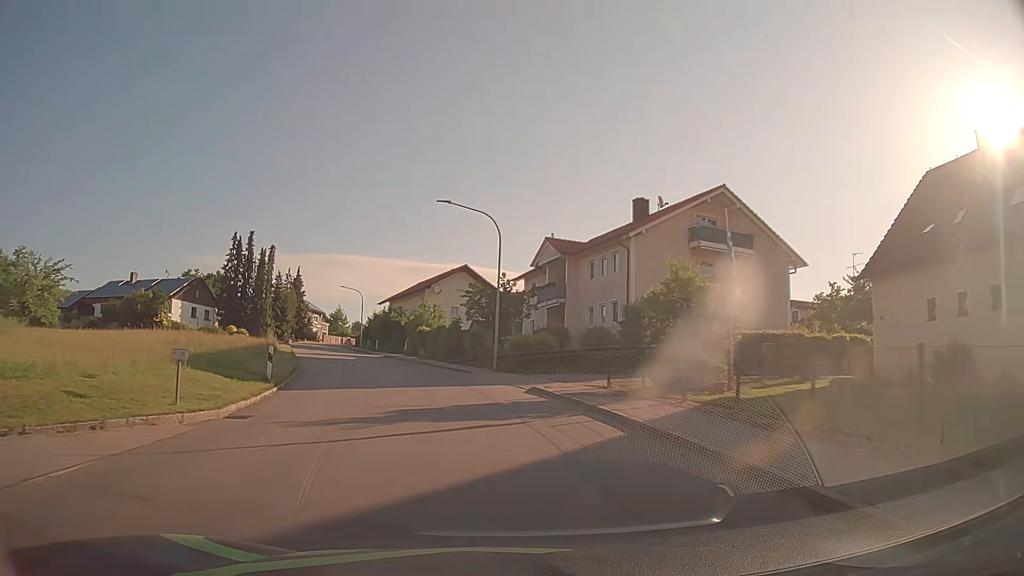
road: tertiary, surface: asphalt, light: Day
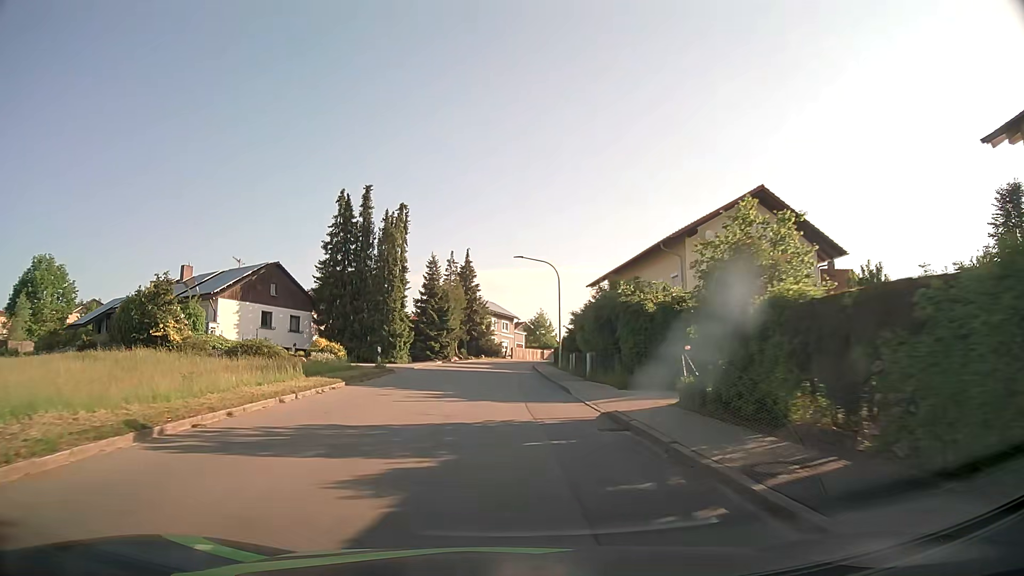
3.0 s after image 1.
(-6.6, +37.1) m; -19°
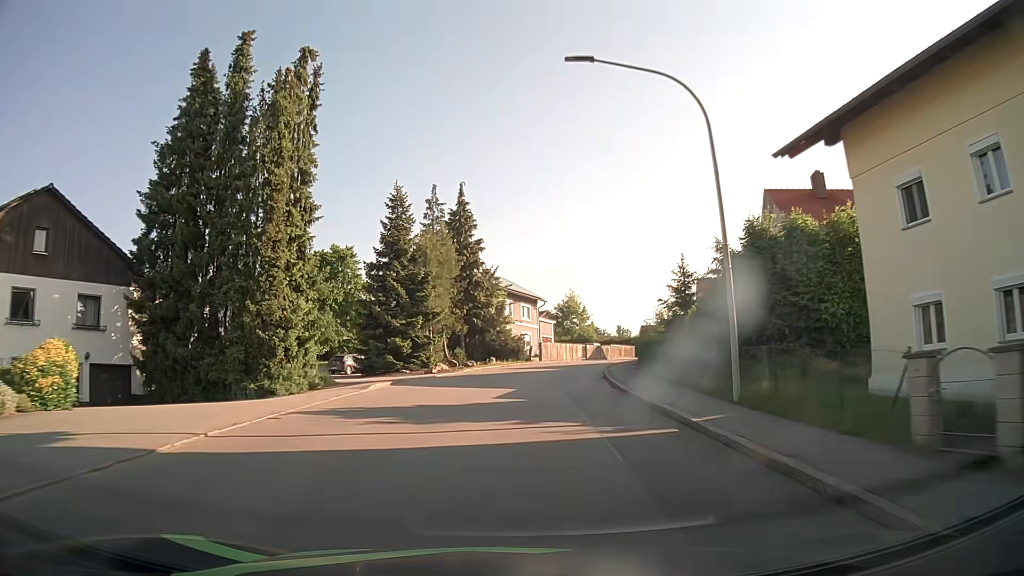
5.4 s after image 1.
(-0.7, +30.5) m; -1°
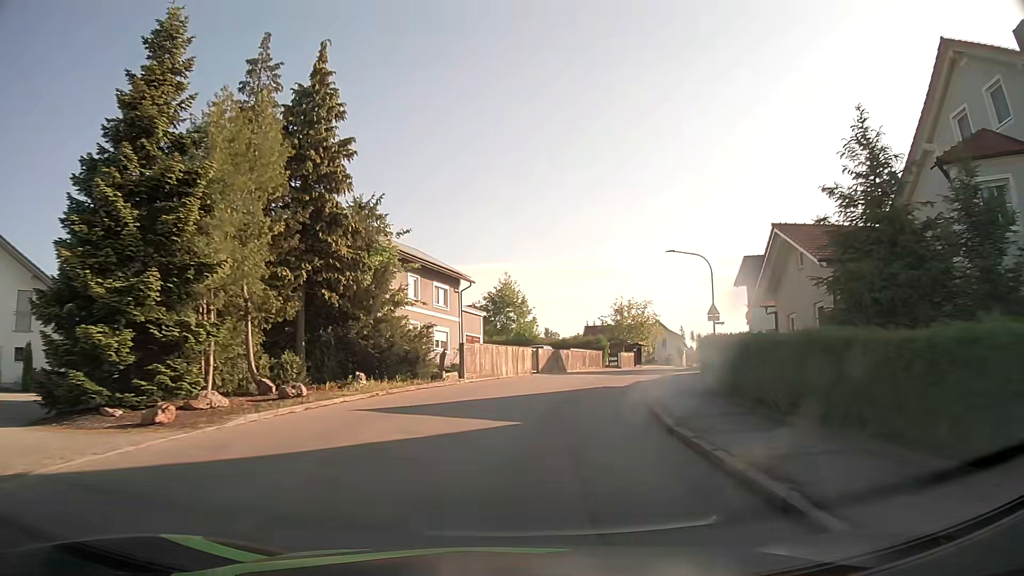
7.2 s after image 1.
(+1.0, +22.9) m; +6°
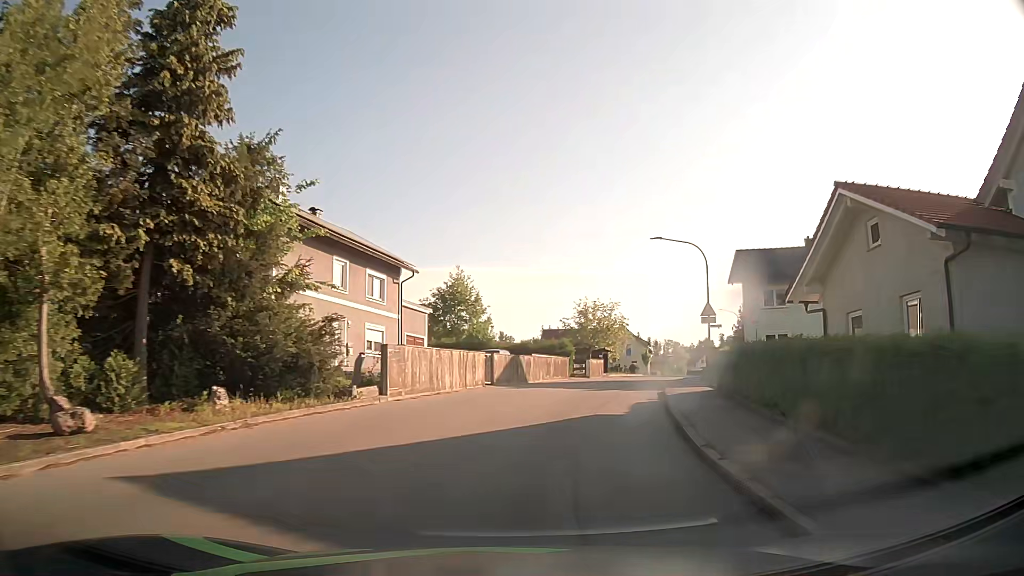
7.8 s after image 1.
(+0.3, +7.6) m; +4°
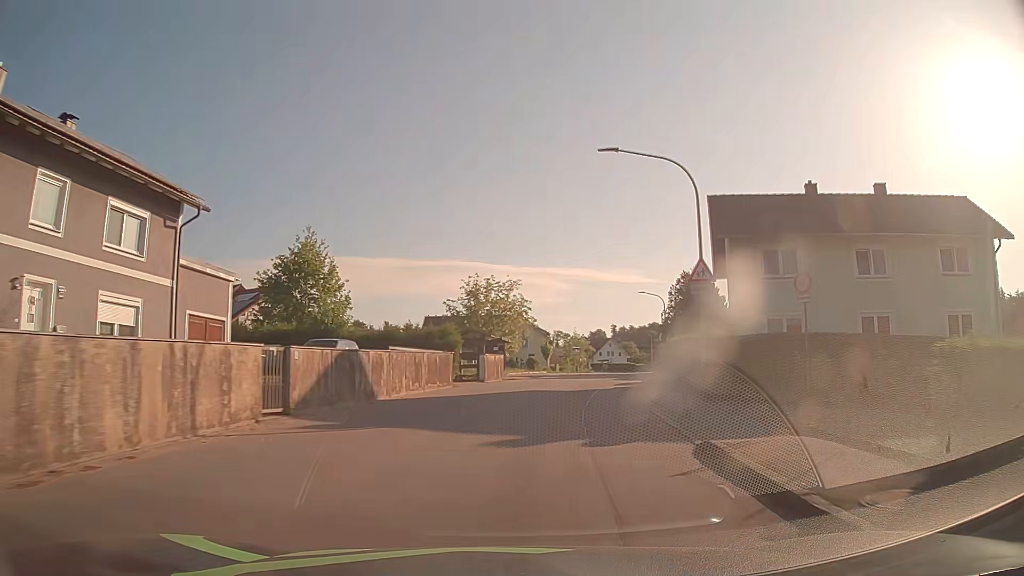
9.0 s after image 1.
(+1.3, +15.1) m; +10°
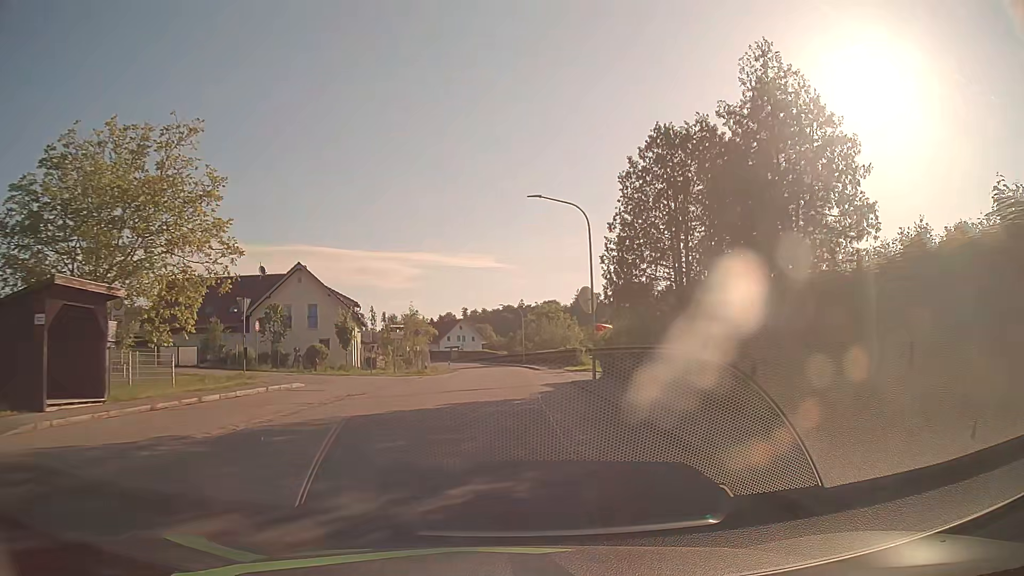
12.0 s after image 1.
(+5.6, +38.1) m; +13°
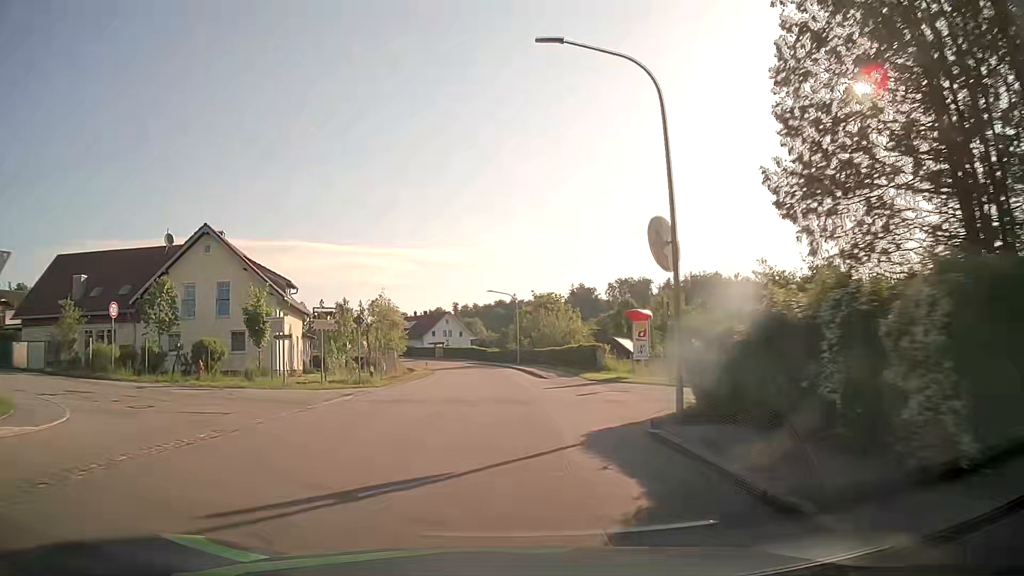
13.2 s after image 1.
(+0.1, +15.6) m; +1°
(0, +10) (0, +20) (0, +30) (-1, +40) (-1, +50) (-2, +60) (-3, +70) (-5, +80) (-7, +90) (-10, +99) m
